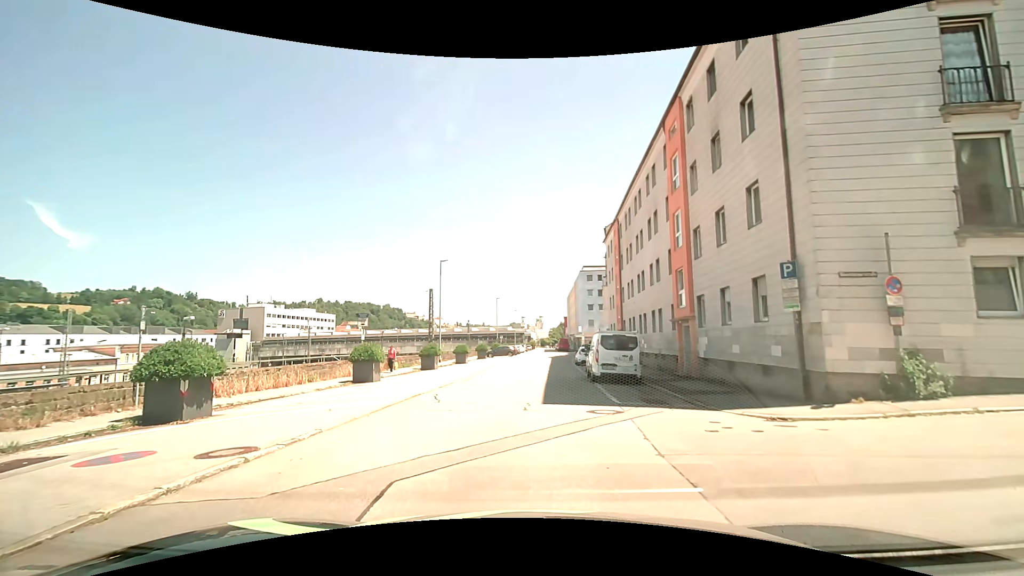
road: residential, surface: asphalt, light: Day
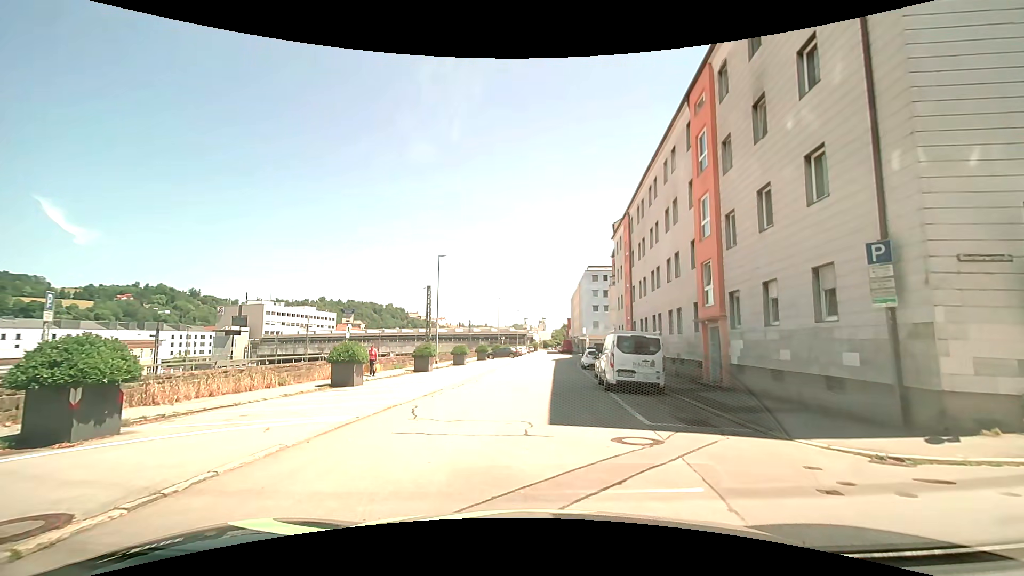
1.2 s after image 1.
(-0.1, +3.0) m; -1°
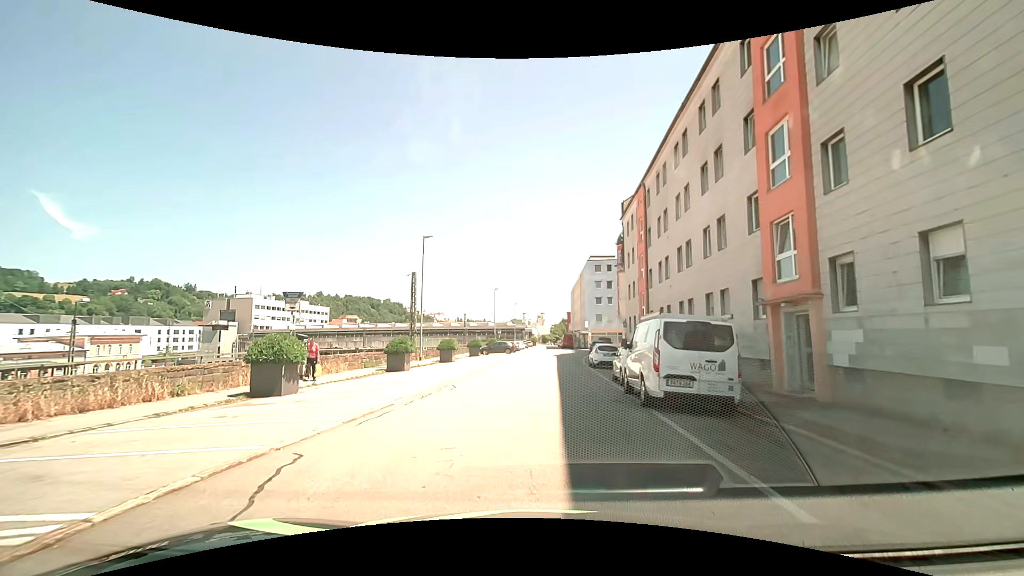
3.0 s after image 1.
(+0.2, +6.2) m; +1°
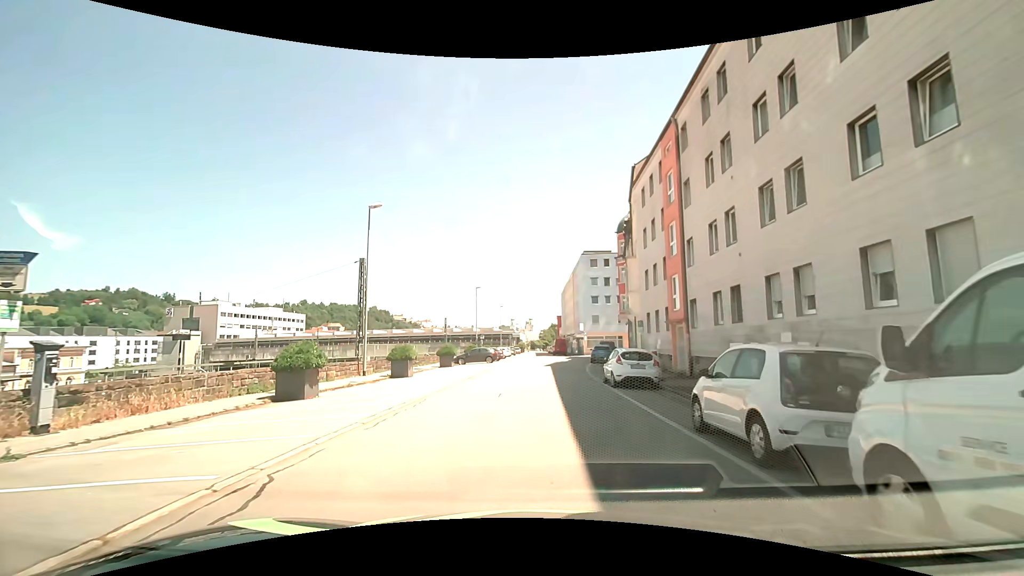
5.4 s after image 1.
(+0.1, +11.0) m; 0°
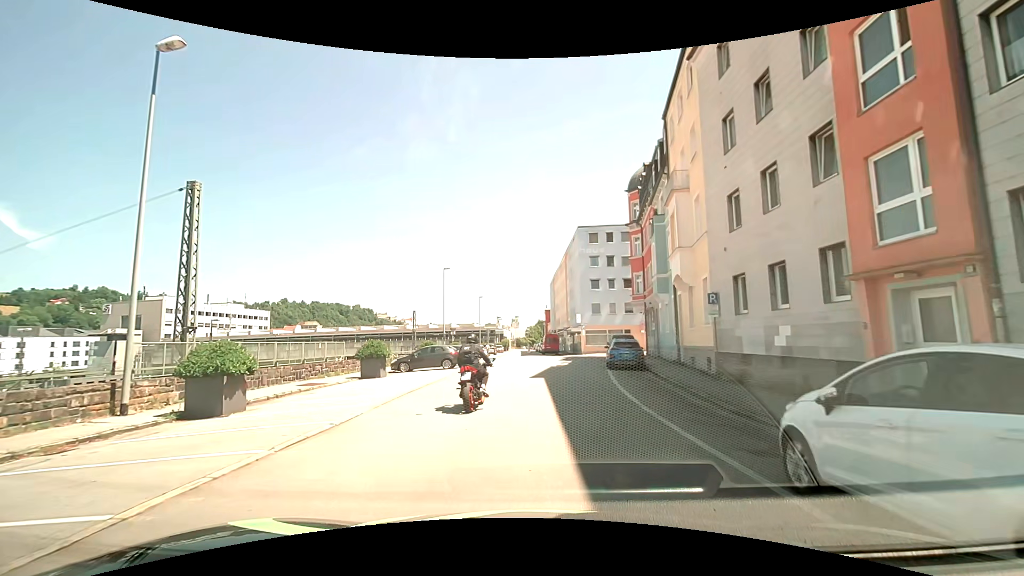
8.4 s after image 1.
(+0.7, +16.3) m; +4°
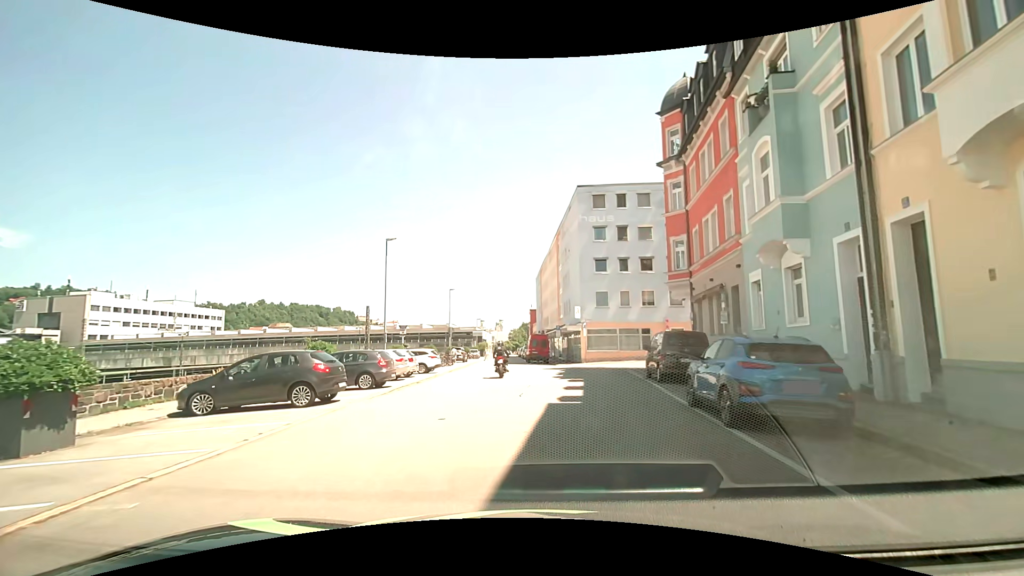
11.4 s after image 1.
(-0.2, +17.0) m; +1°
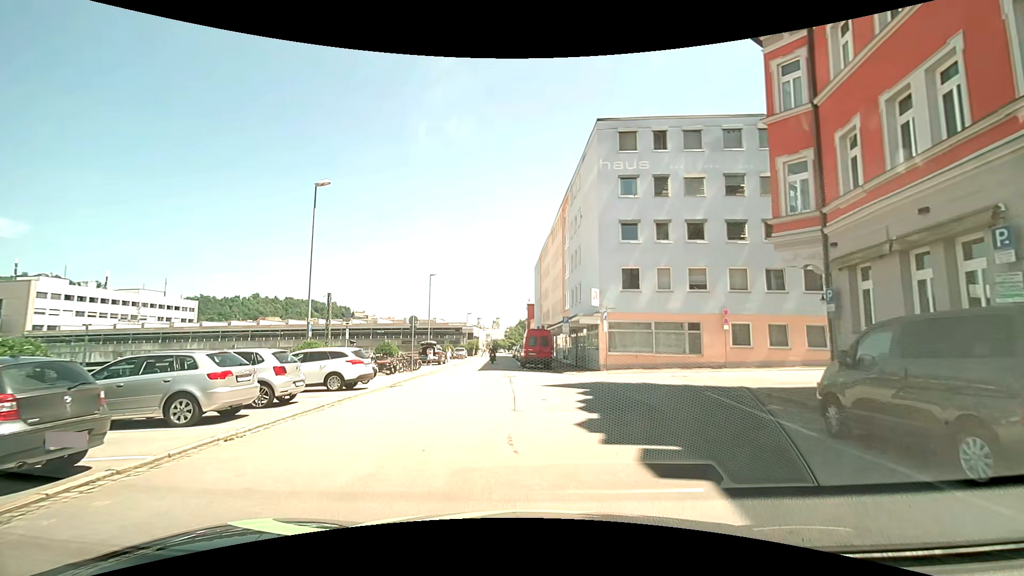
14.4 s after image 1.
(-0.1, +12.7) m; -1°
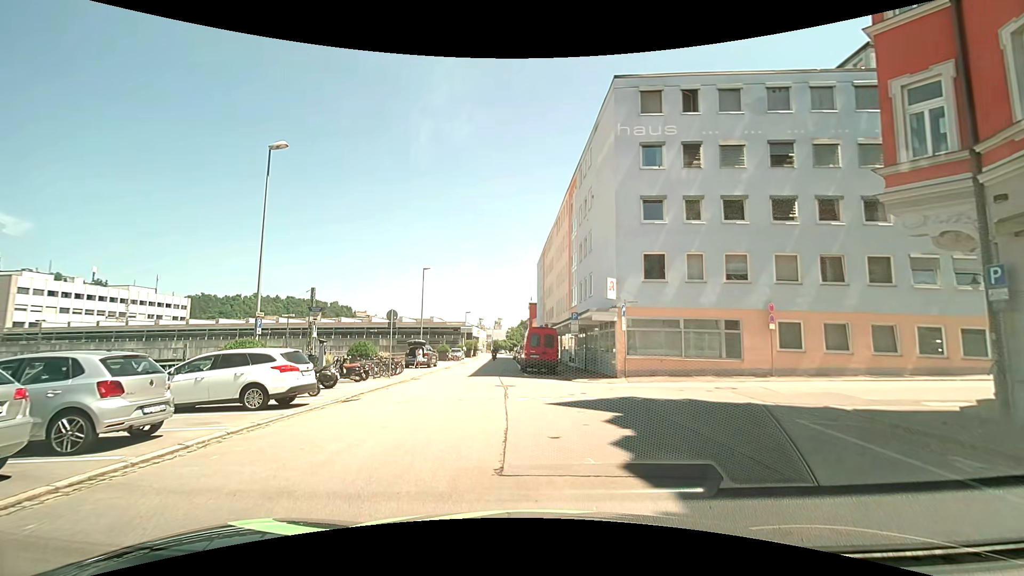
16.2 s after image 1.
(+0.1, +5.0) m; -2°
